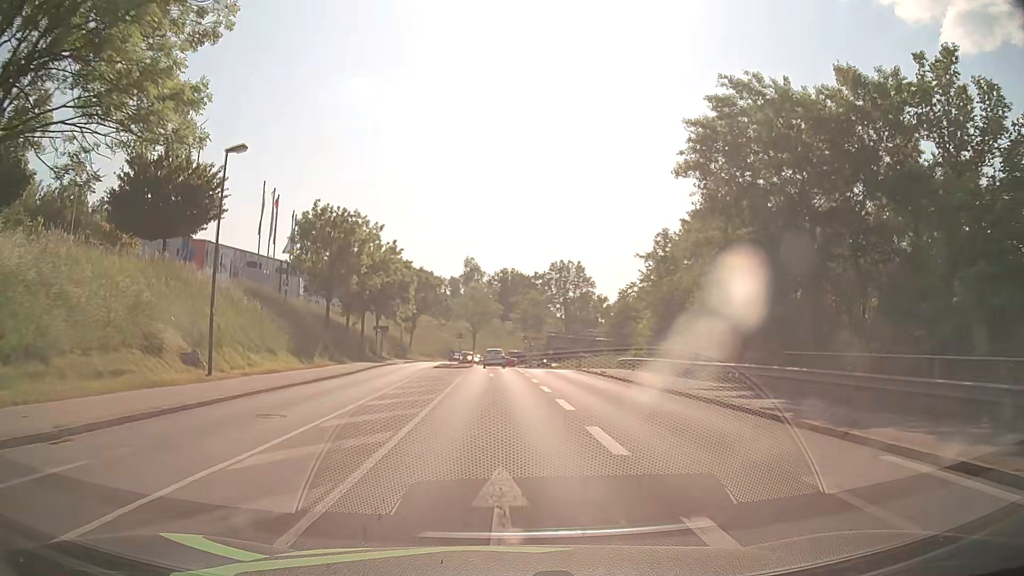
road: tertiary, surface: asphalt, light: Day
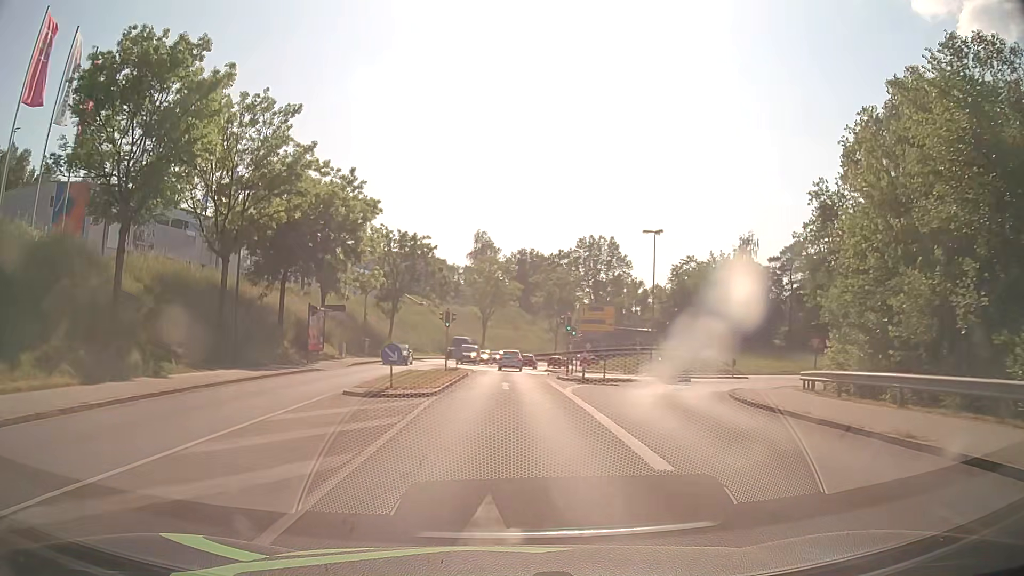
(-0.4, +31.3) m; -1°
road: primary_link
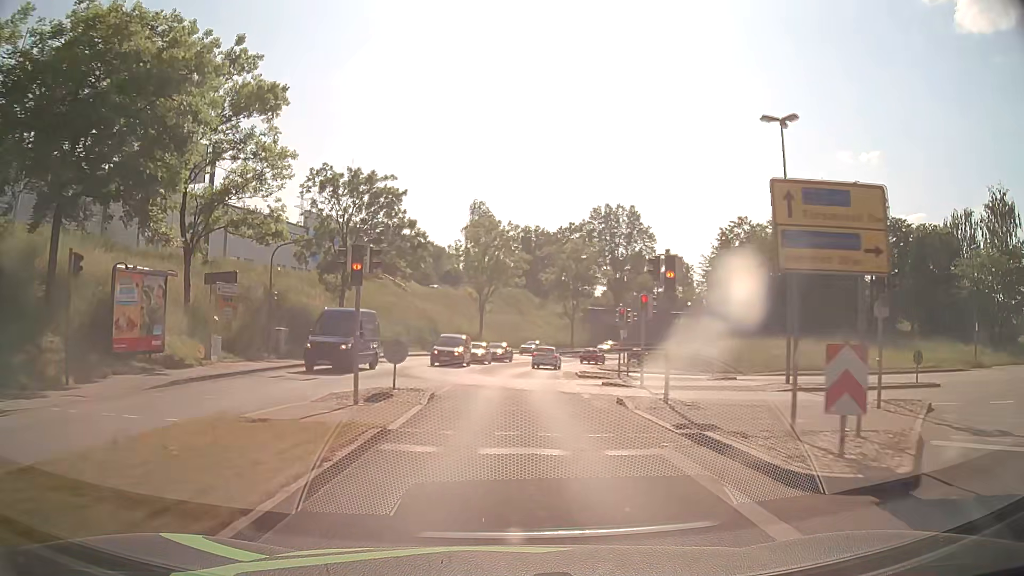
(0.0, +23.4) m; 0°
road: tertiary
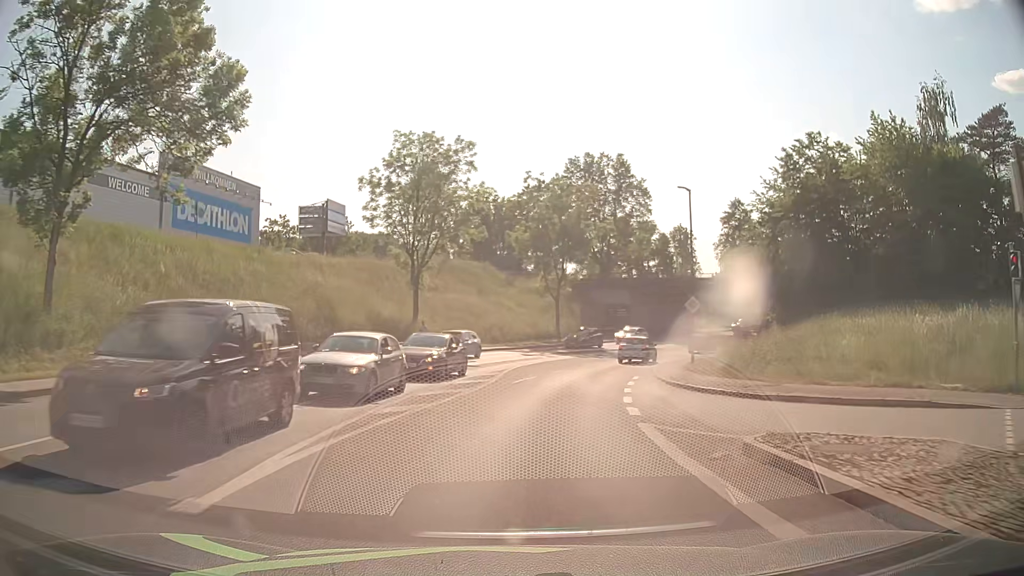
(+0.2, +30.6) m; +3°
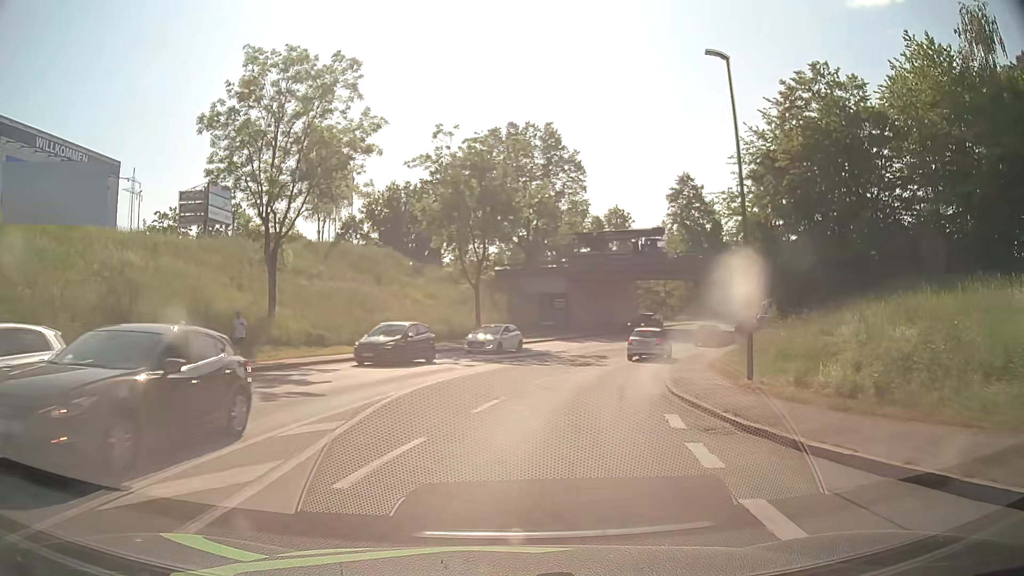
(+0.8, +15.1) m; +7°
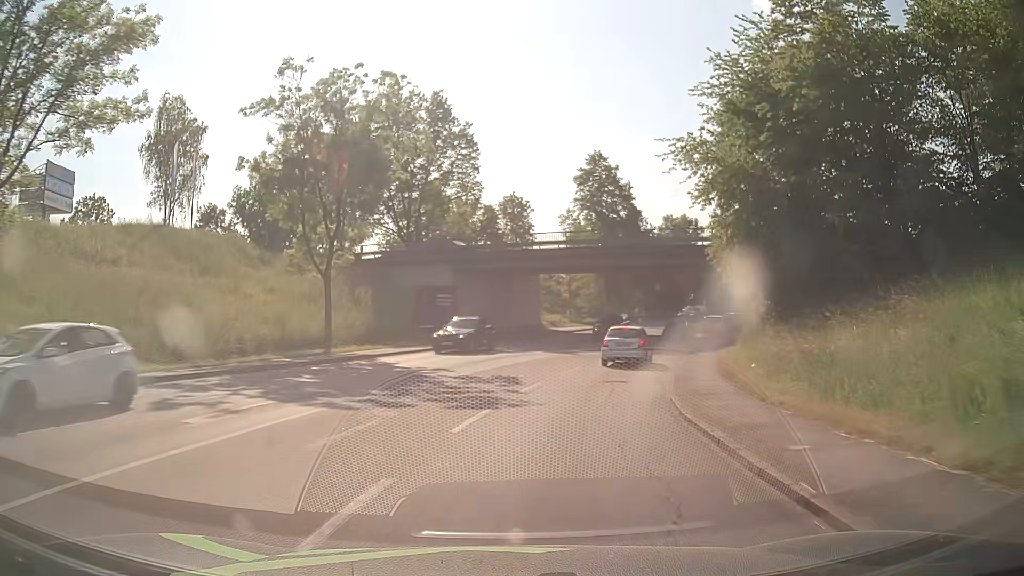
(+1.1, +14.1) m; +10°
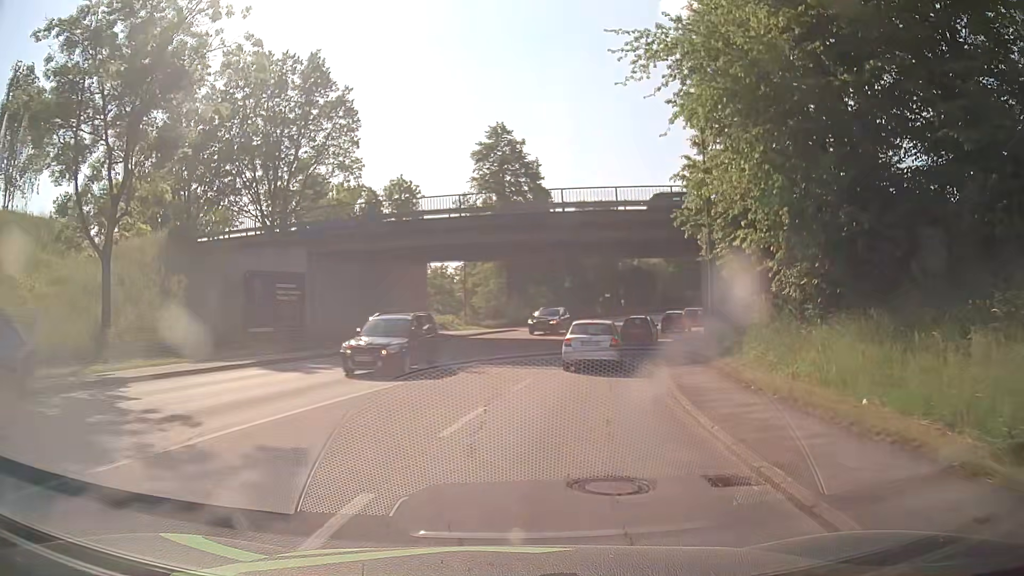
(+0.9, +12.3) m; +9°
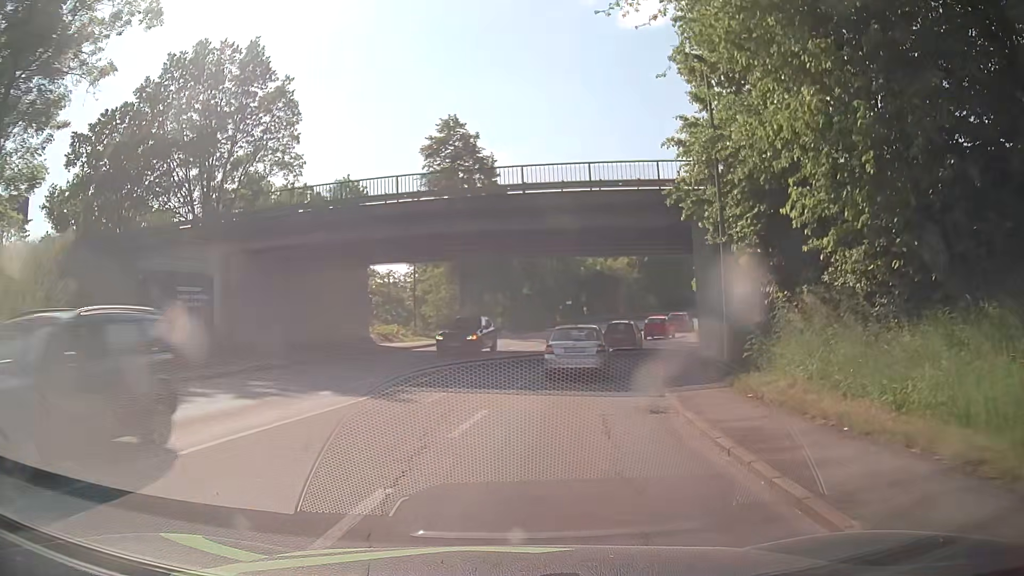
(+0.1, +5.4) m; +3°
